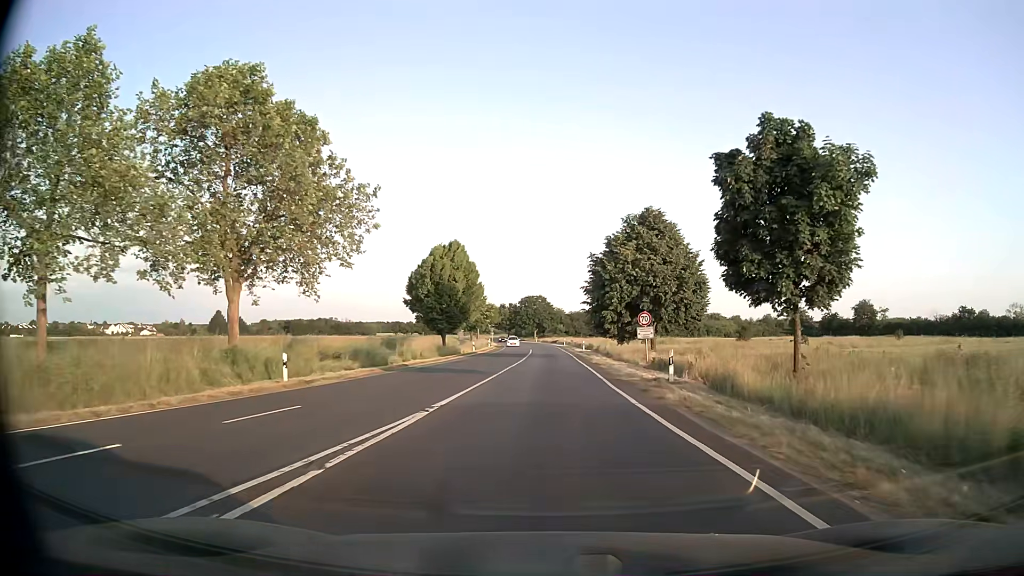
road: secondary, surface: asphalt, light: Day
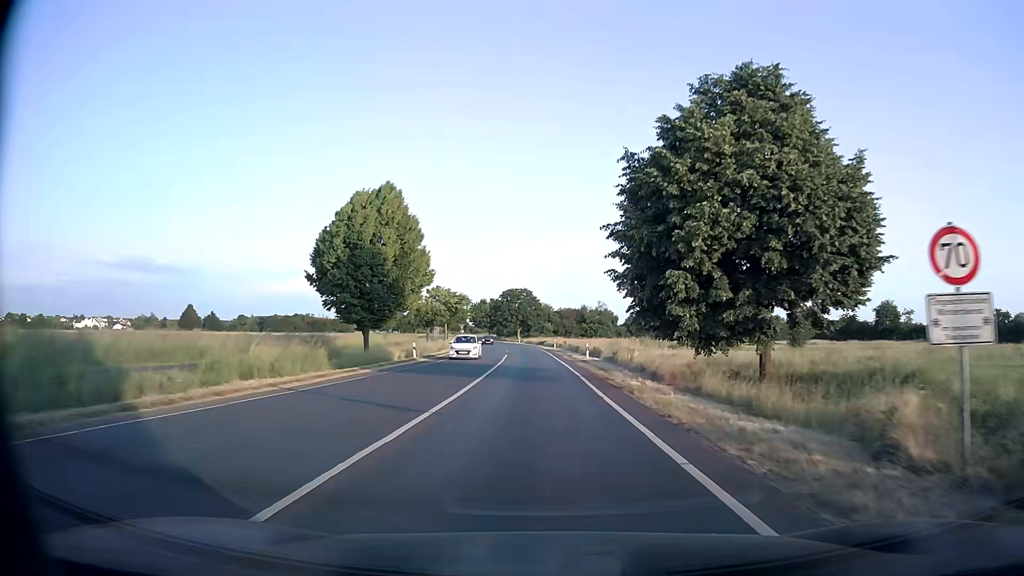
(+0.3, +24.4) m; +1°
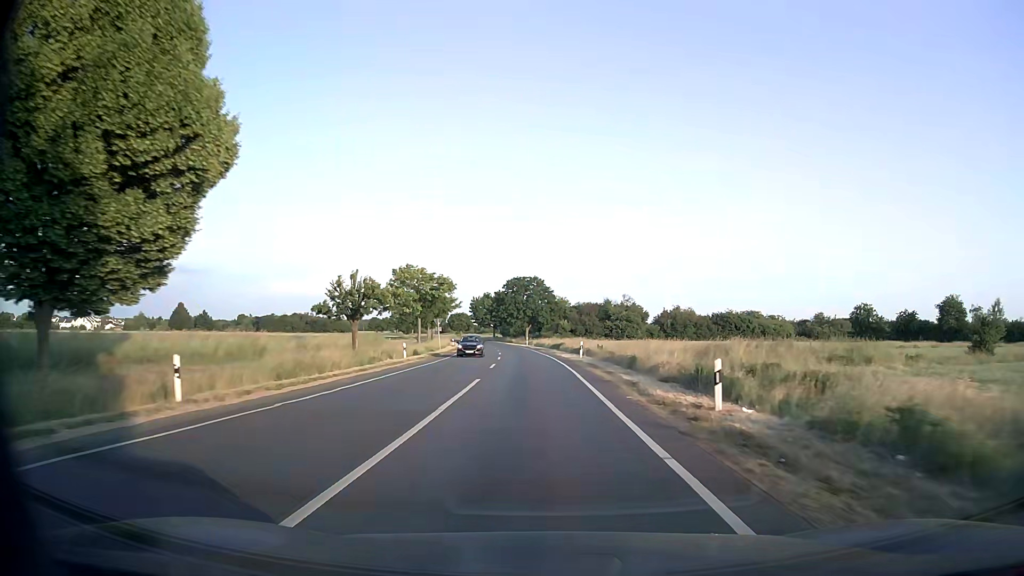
(0.0, +29.5) m; -1°
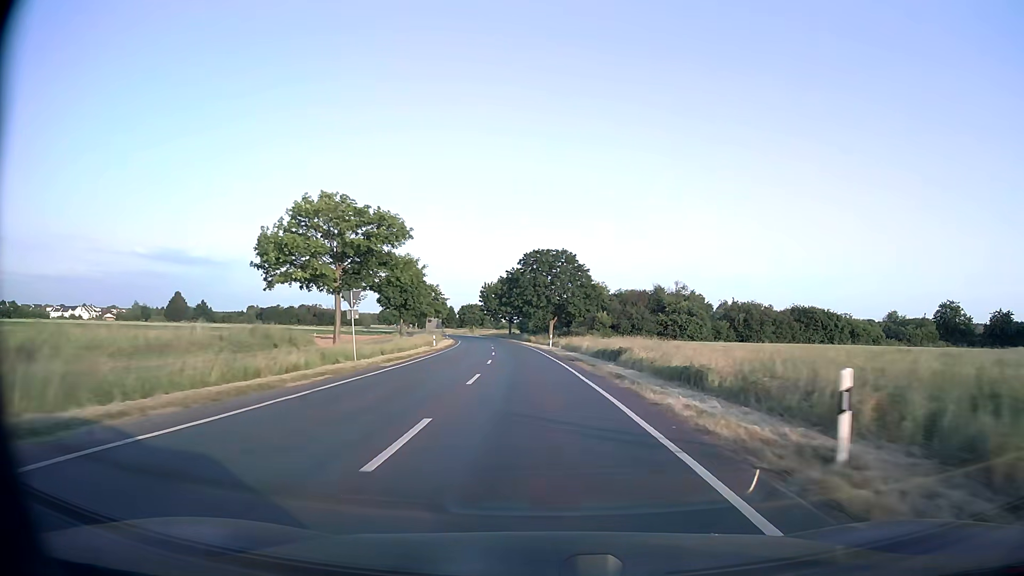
(-0.6, +33.5) m; -2°
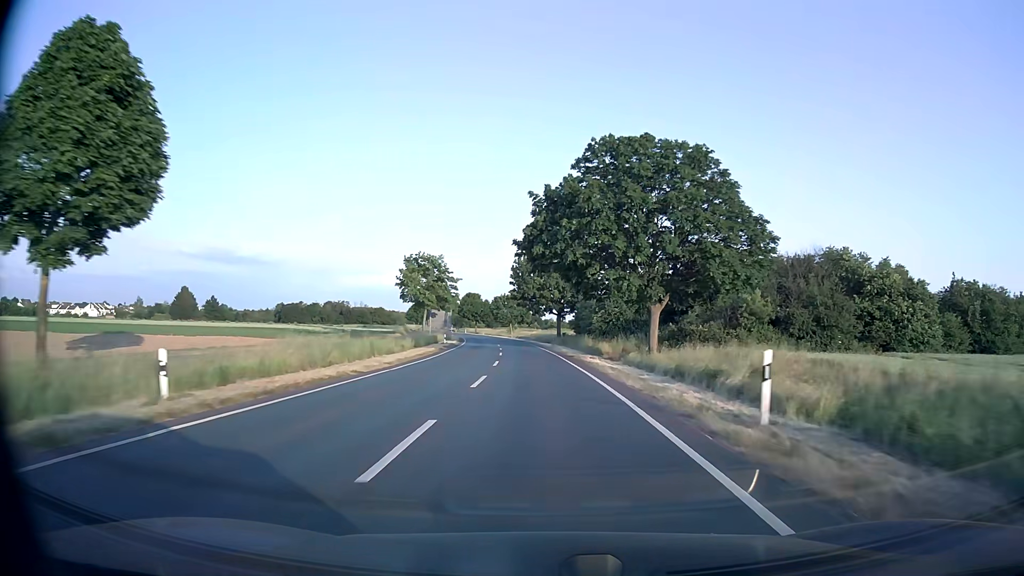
(-1.7, +47.5) m; -4°
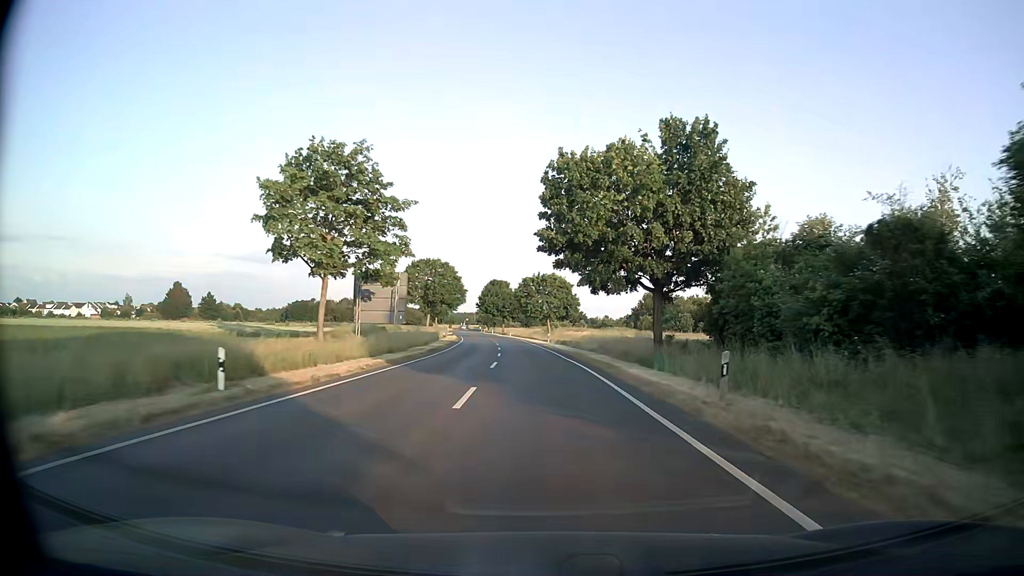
(-1.6, +47.6) m; -4°
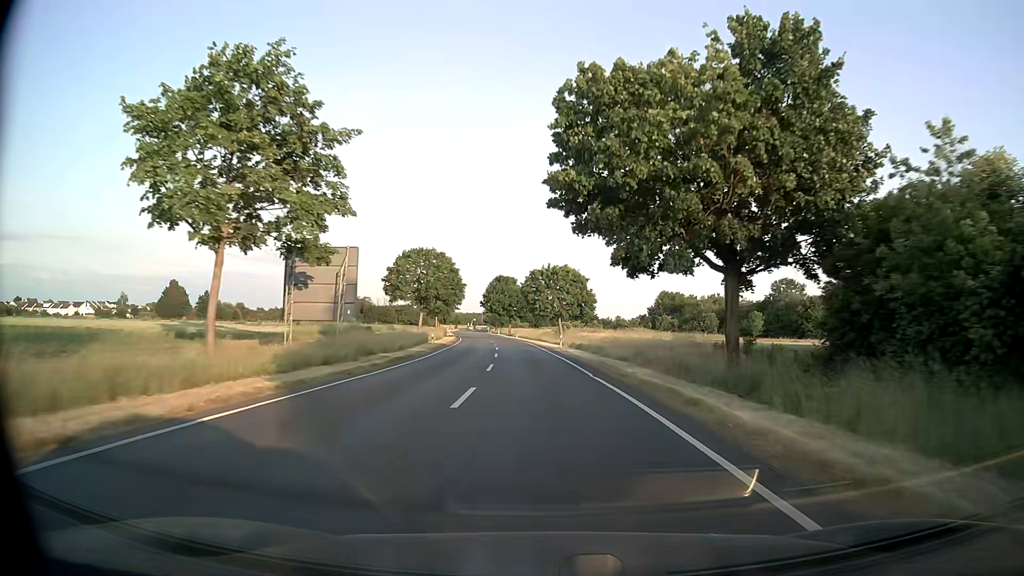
(-0.1, +11.7) m; -1°
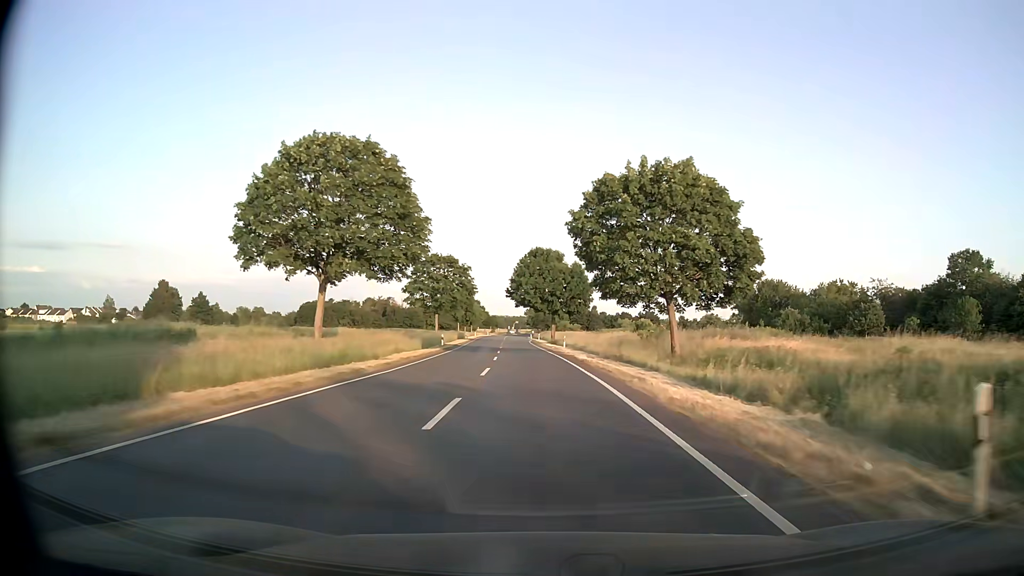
(-1.6, +46.3) m; -4°
(0, +10) (0, +20) (-1, +30) (-1, +40) (-2, +50) (-2, +60) (-3, +70) (-3, +80) (-4, +90) (-4, +100) m
